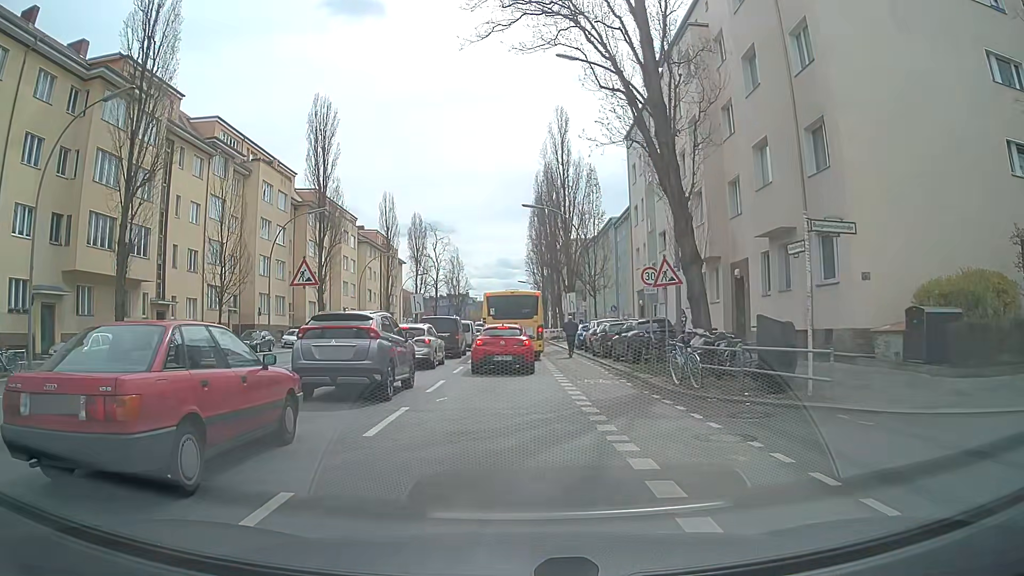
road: secondary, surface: asphalt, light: Day
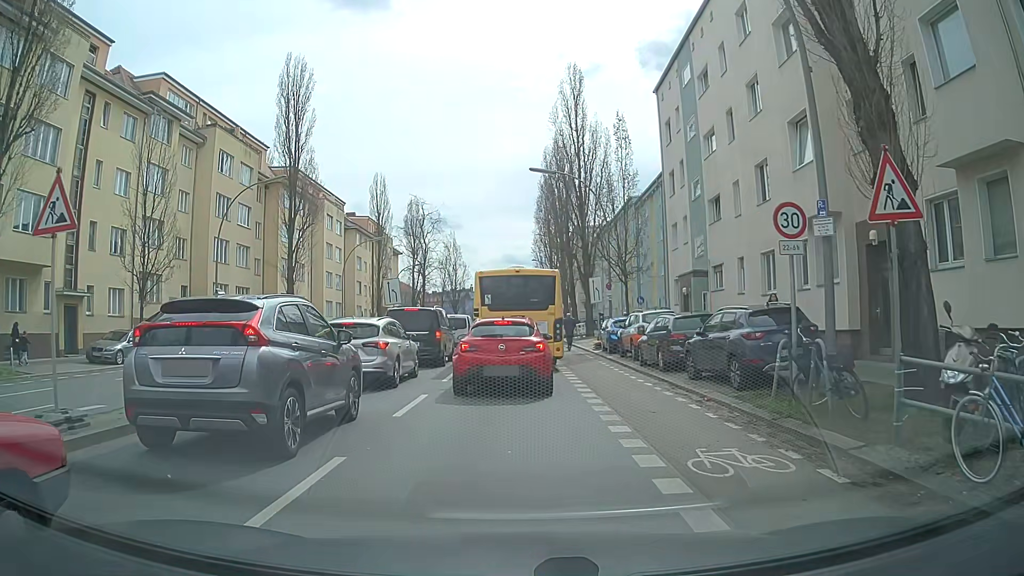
(-0.1, +10.3) m; -2°
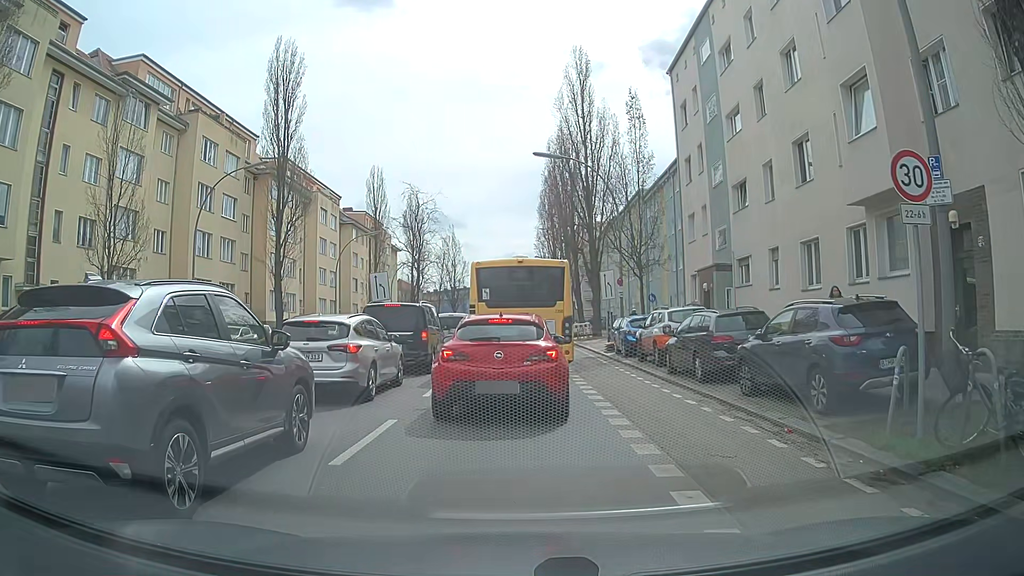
(+0.1, +3.4) m; +2°
